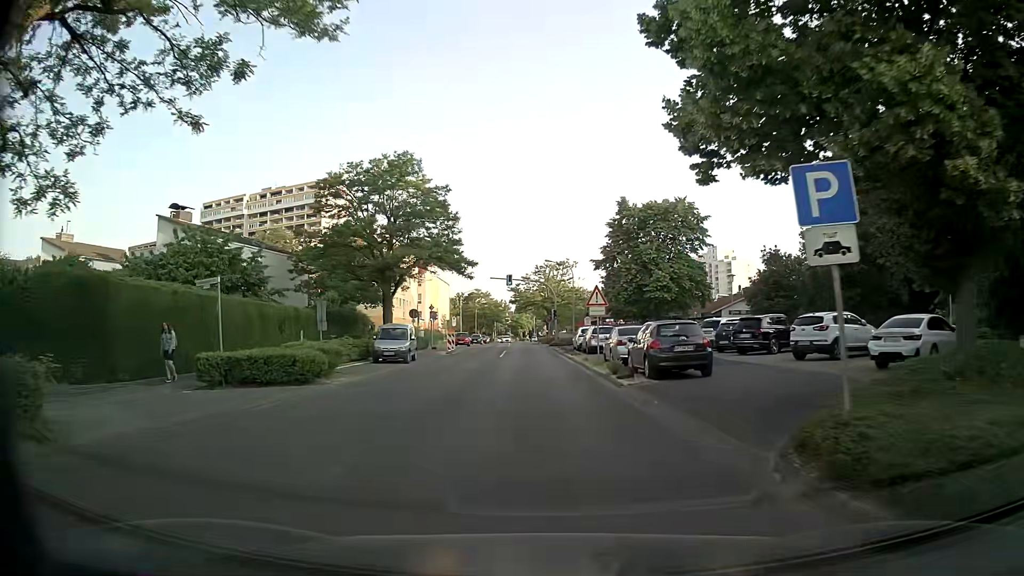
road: tertiary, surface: asphalt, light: Day
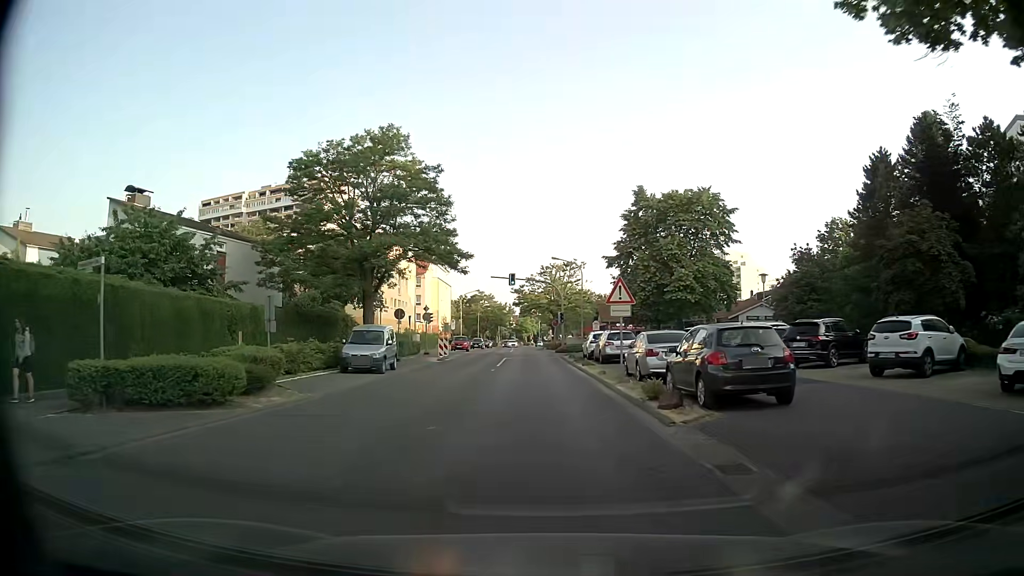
(-0.1, +5.7) m; -1°
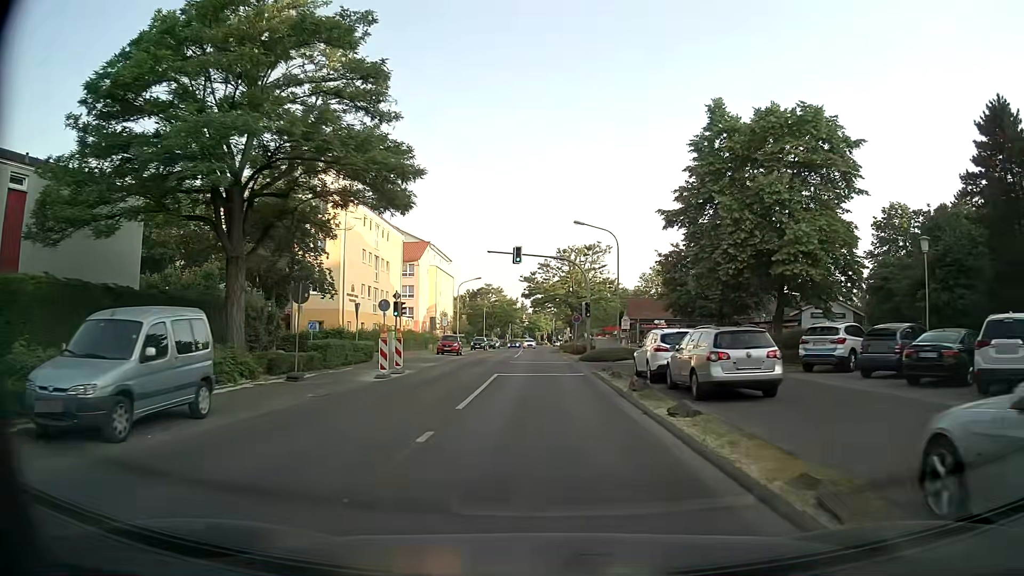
(-0.2, +17.1) m; -1°
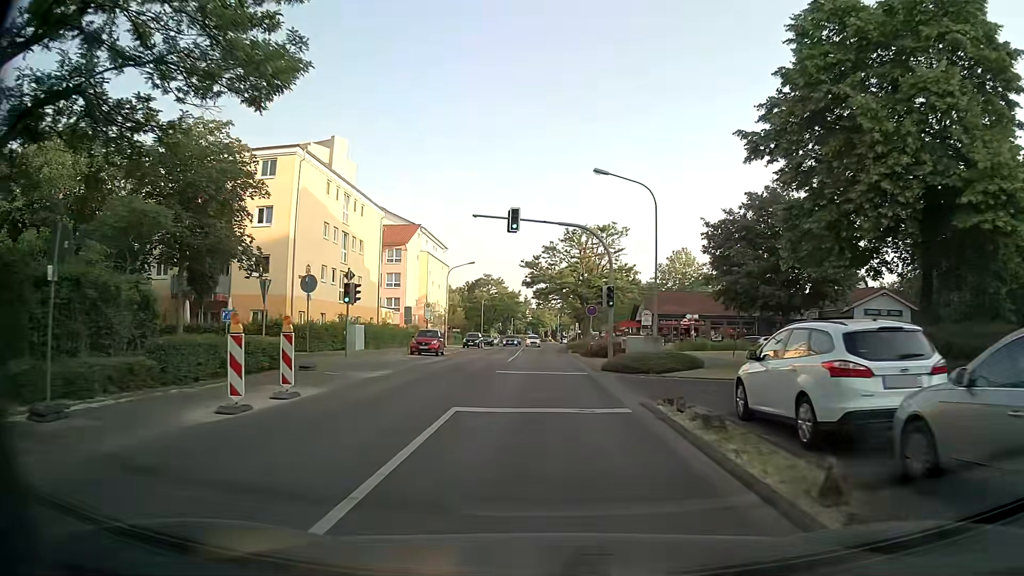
(-0.1, +11.4) m; 0°
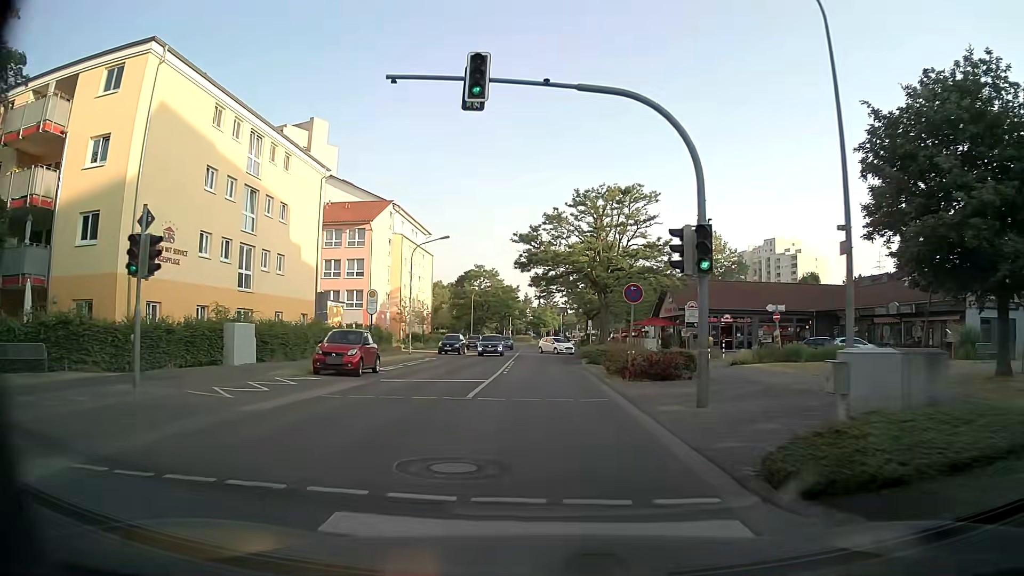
(-0.1, +17.1) m; -1°
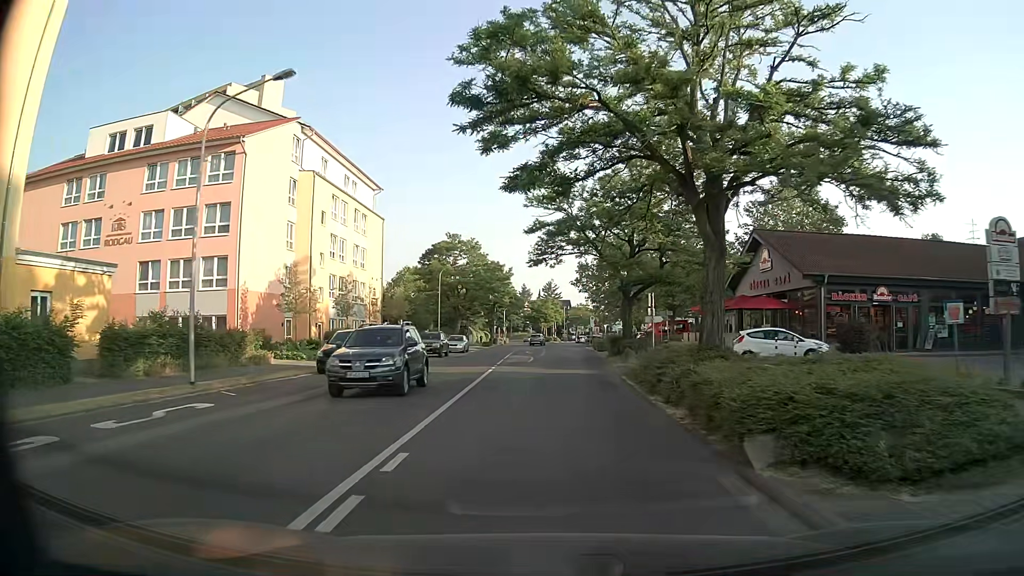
(0.0, +28.6) m; 0°
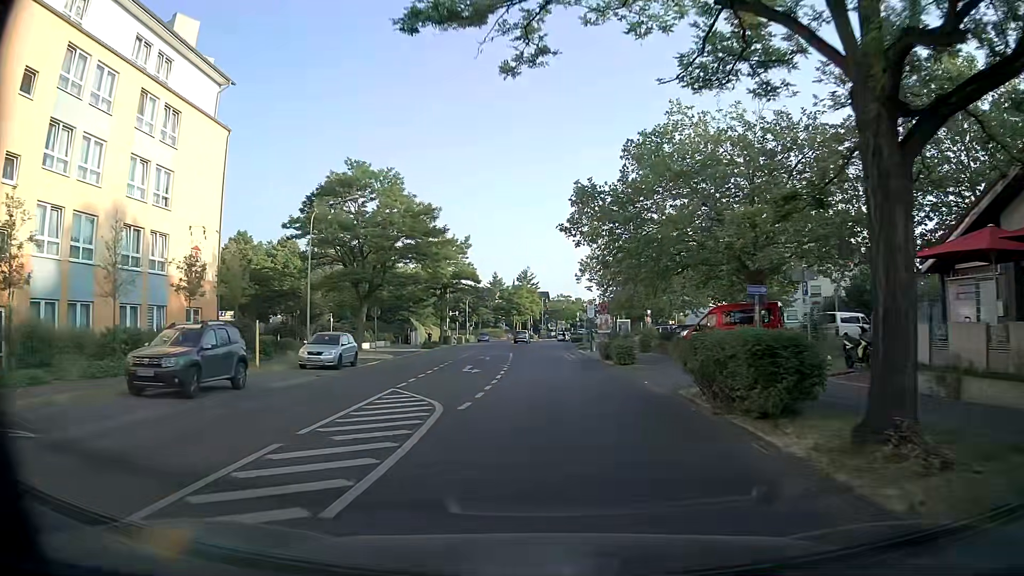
(+0.4, +29.4) m; +2°
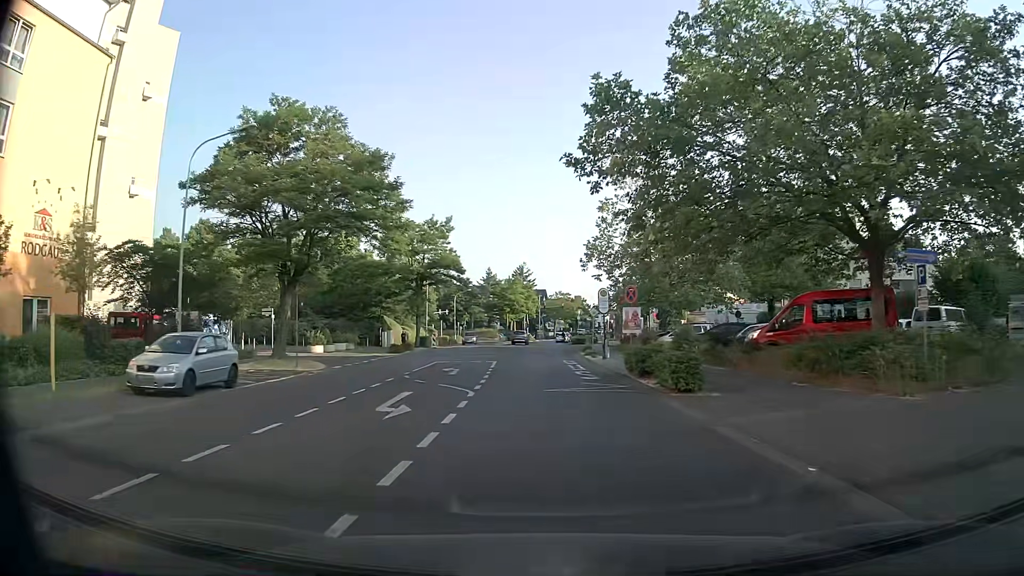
(+0.1, +12.0) m; 0°
(0, +10) (0, +20) (0, +30) (0, +40) (0, +50) (0, +60) (0, +70) (0, +80) (+1, +90) (+2, +100) m
